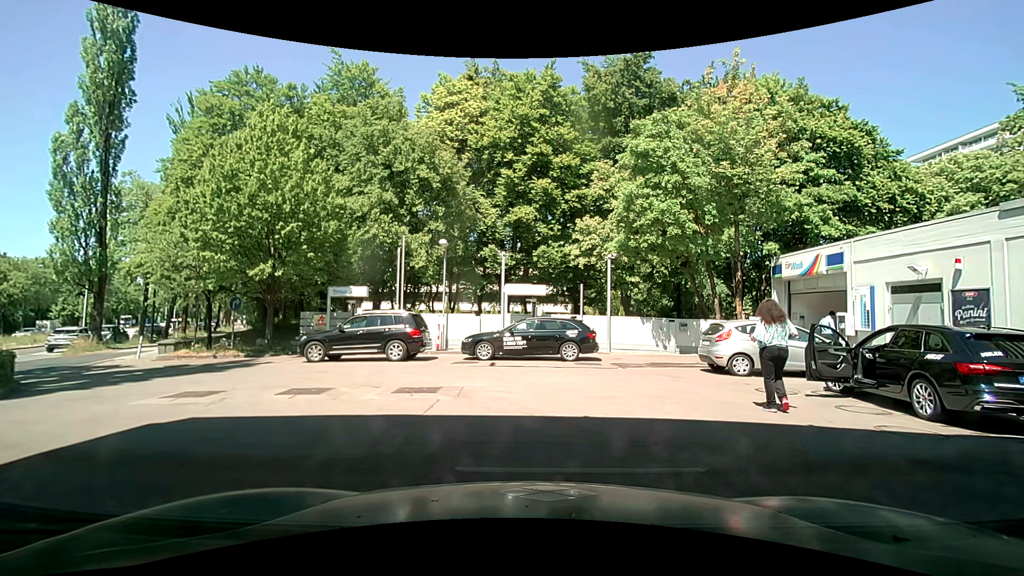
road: service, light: Day
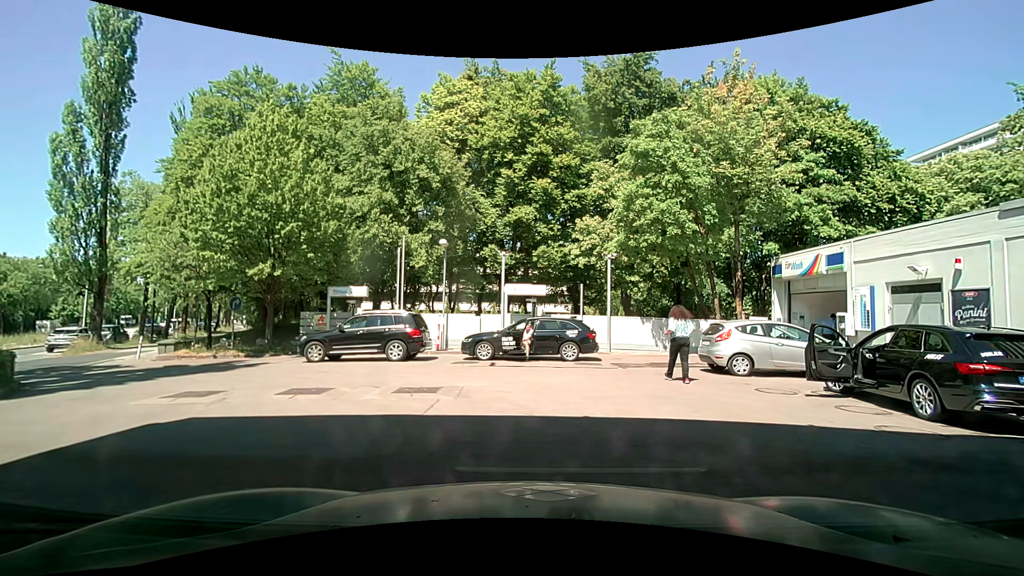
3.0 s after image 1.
(0.0, 0.0) m; 0°
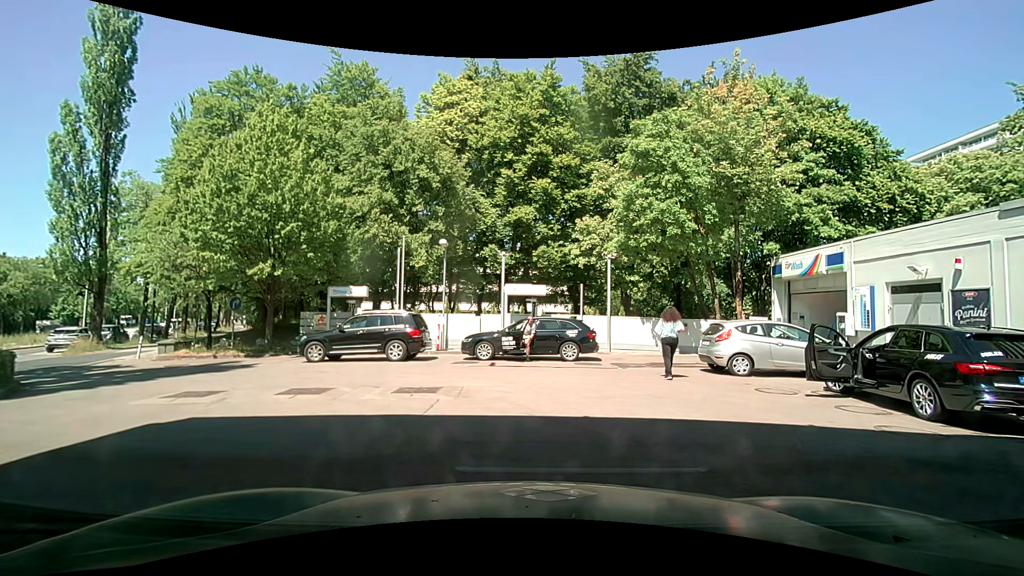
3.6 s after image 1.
(0.0, 0.0) m; 0°
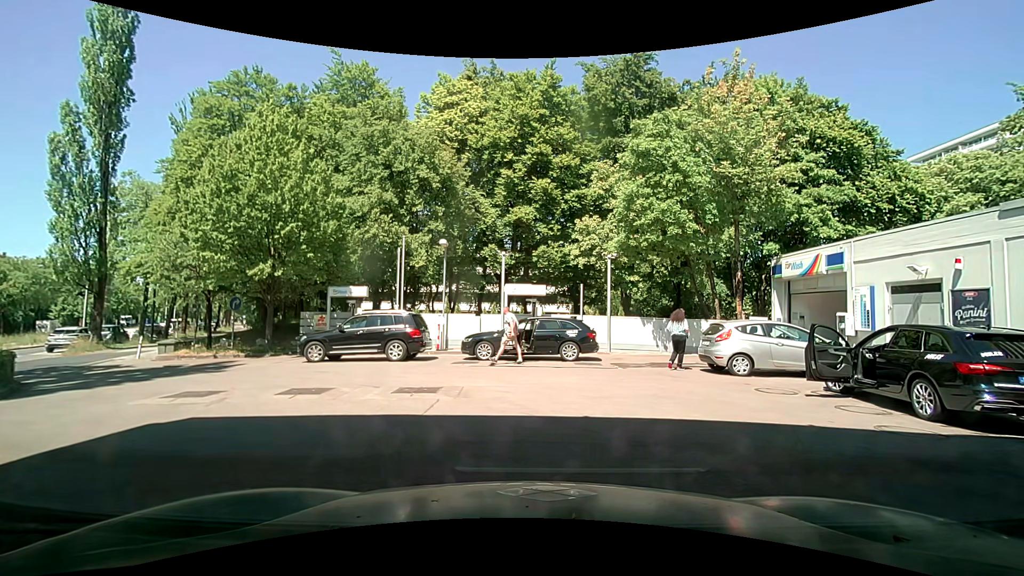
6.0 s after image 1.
(0.0, 0.0) m; 0°
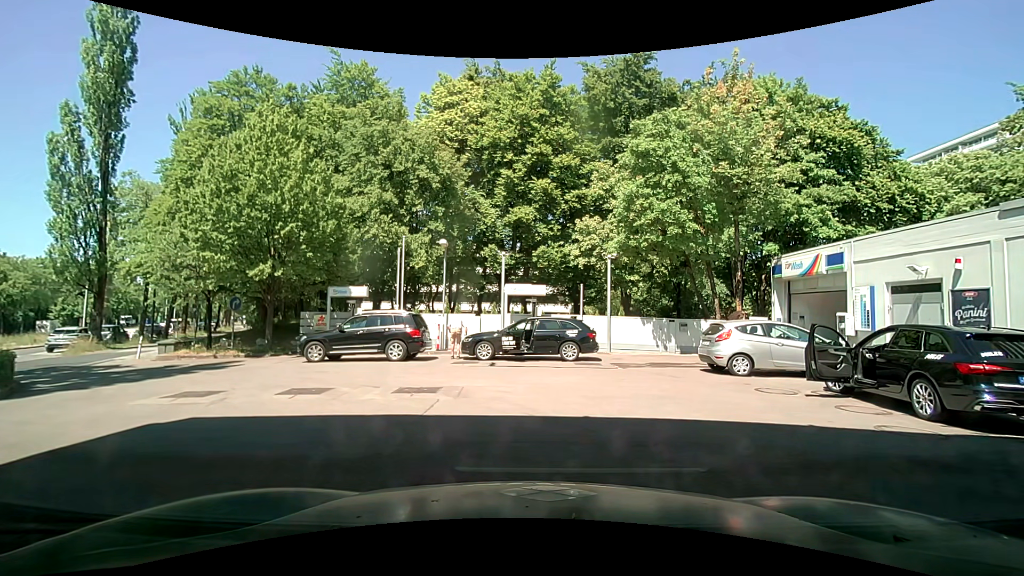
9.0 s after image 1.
(0.0, 0.0) m; 0°
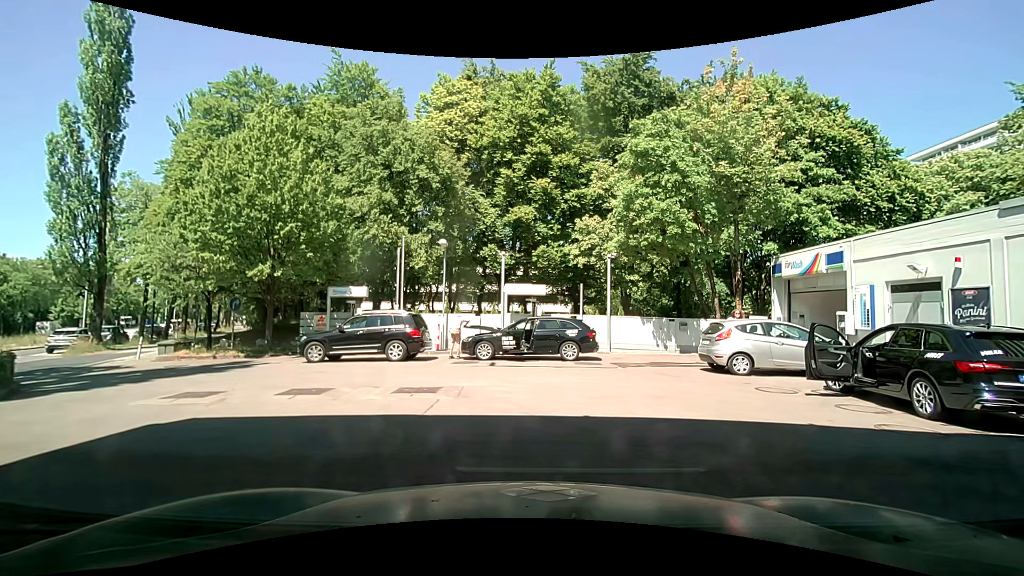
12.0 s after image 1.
(0.0, 0.0) m; 0°
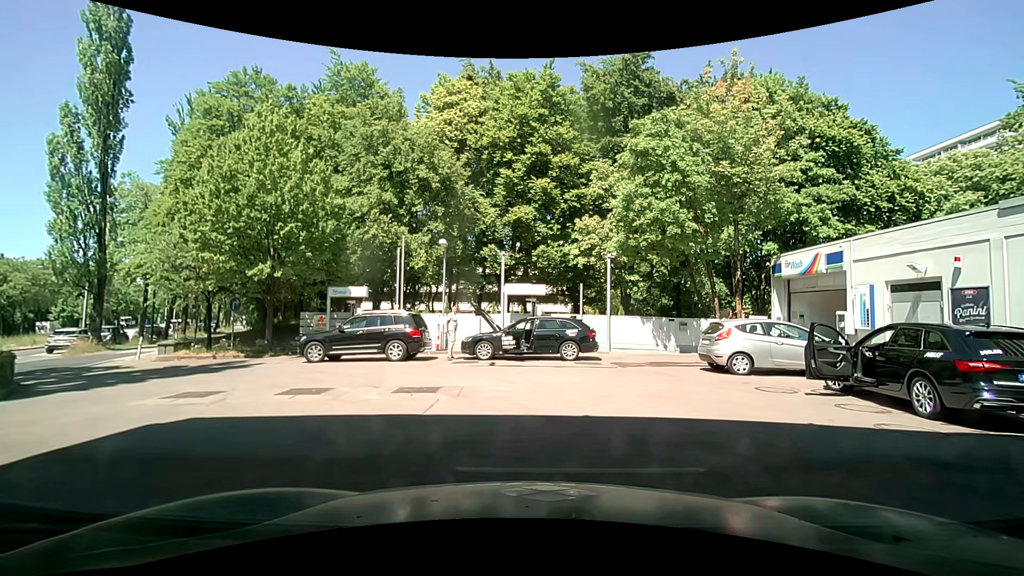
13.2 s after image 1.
(0.0, 0.0) m; 0°
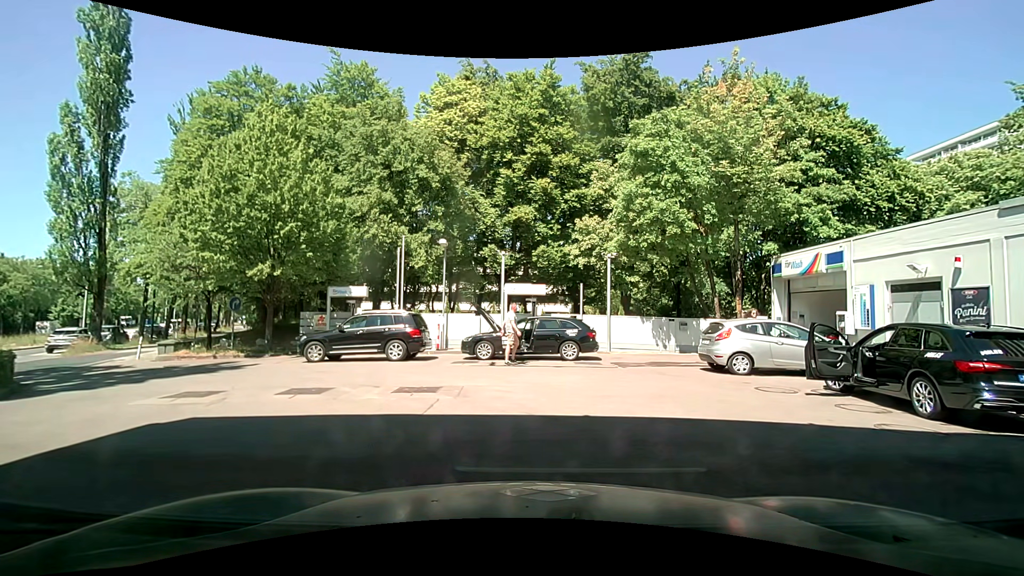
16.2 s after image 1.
(0.0, +0.1) m; 0°
